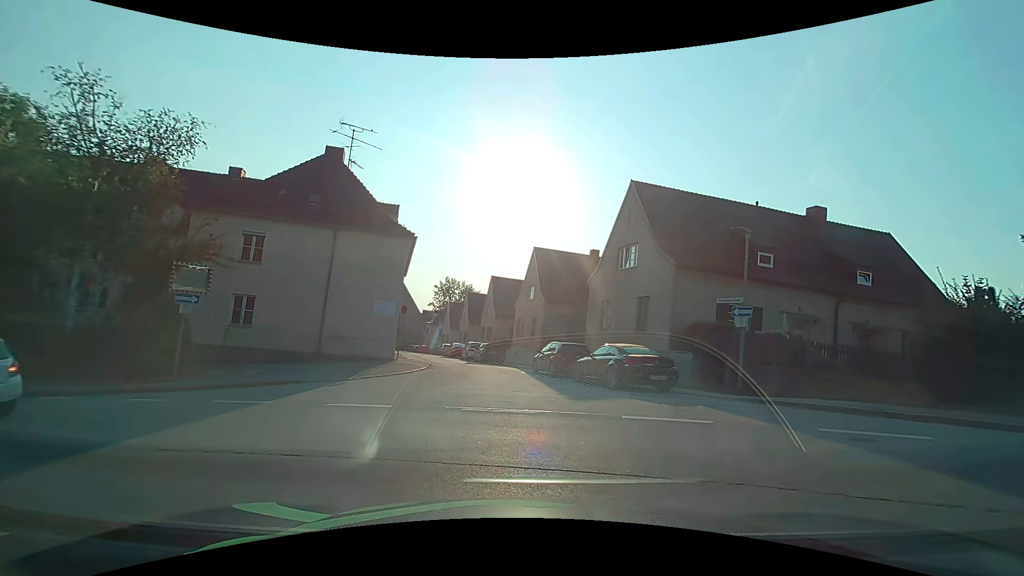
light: Day
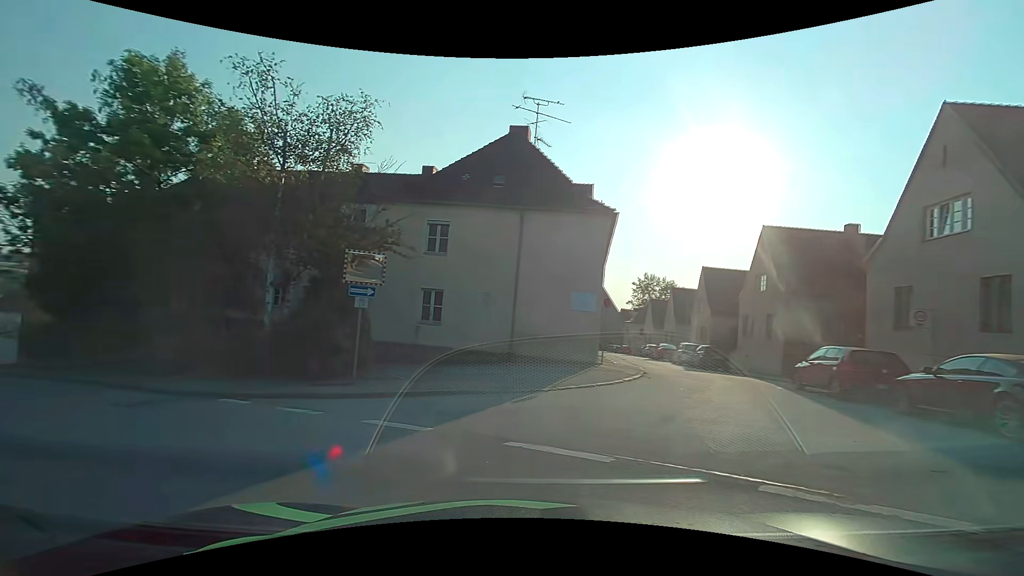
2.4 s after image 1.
(-1.0, +4.8) m; -25°
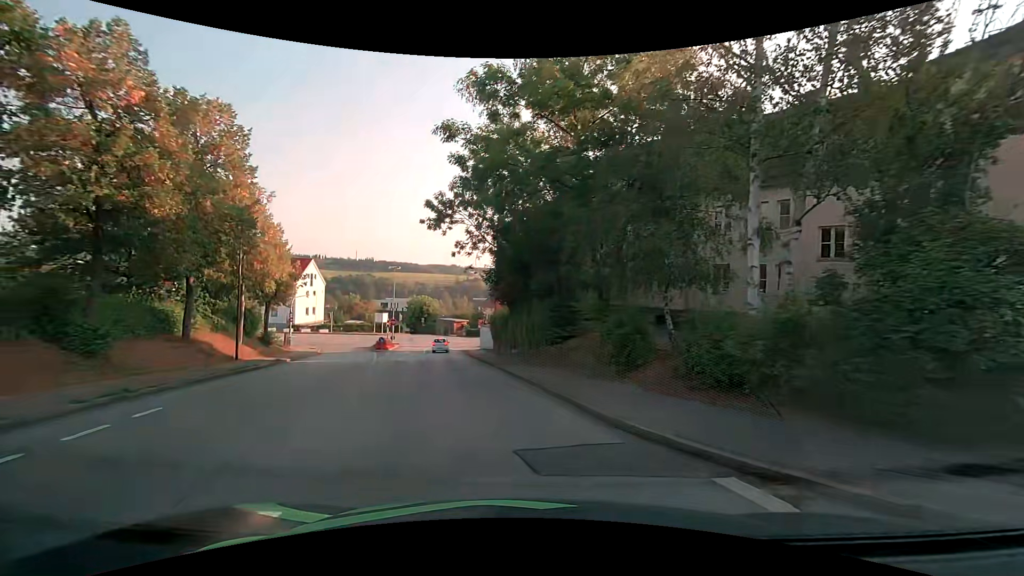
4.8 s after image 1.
(-4.1, +7.7) m; -46°
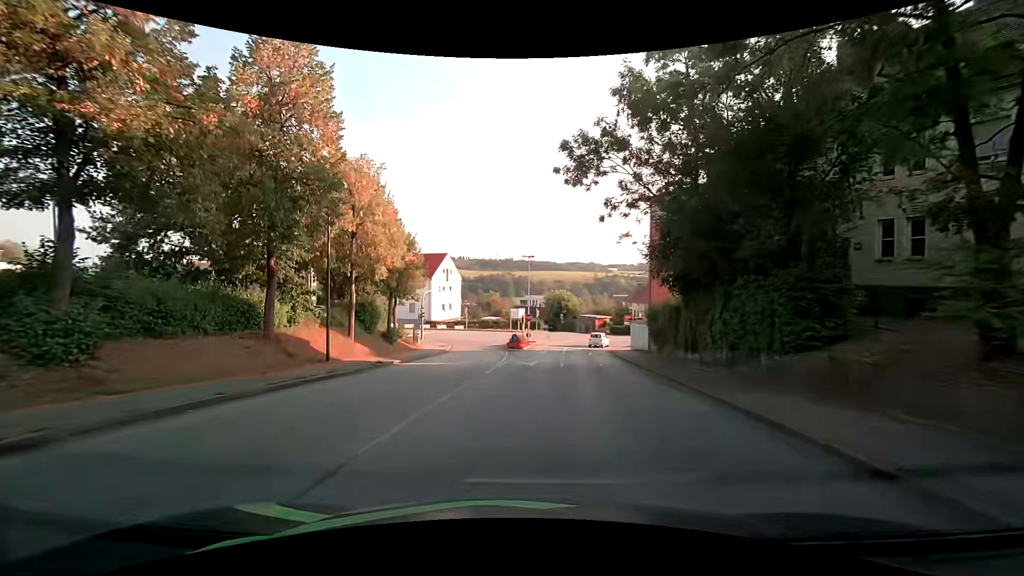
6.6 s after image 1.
(-1.2, +8.9) m; -16°
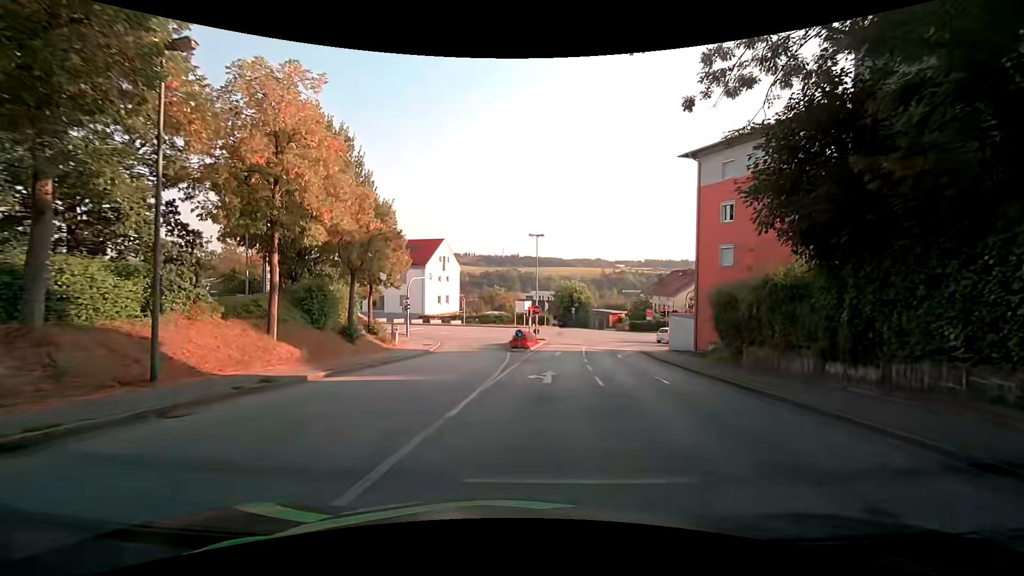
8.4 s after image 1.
(-0.1, +10.7) m; +1°
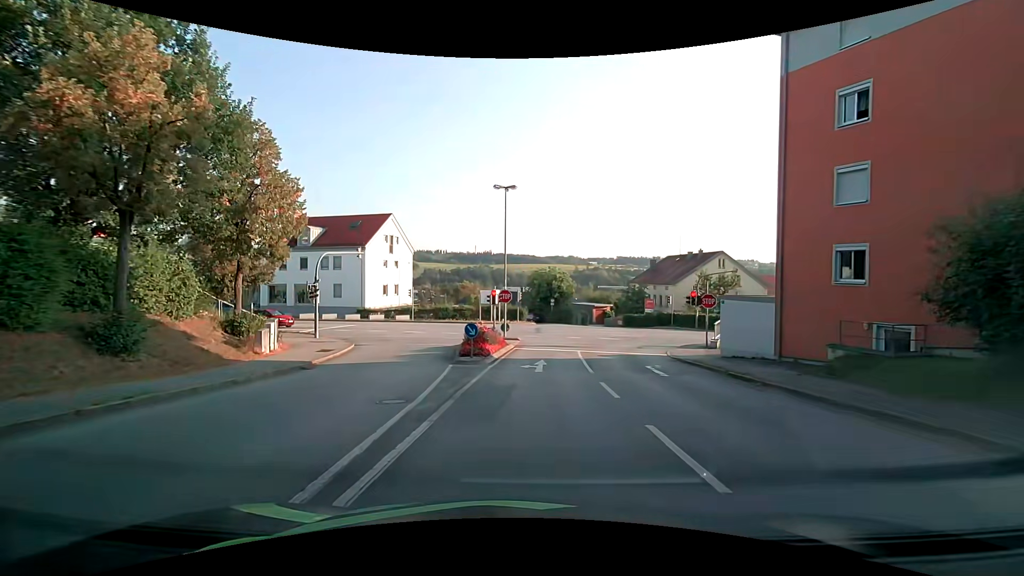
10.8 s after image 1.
(+0.2, +15.0) m; +3°
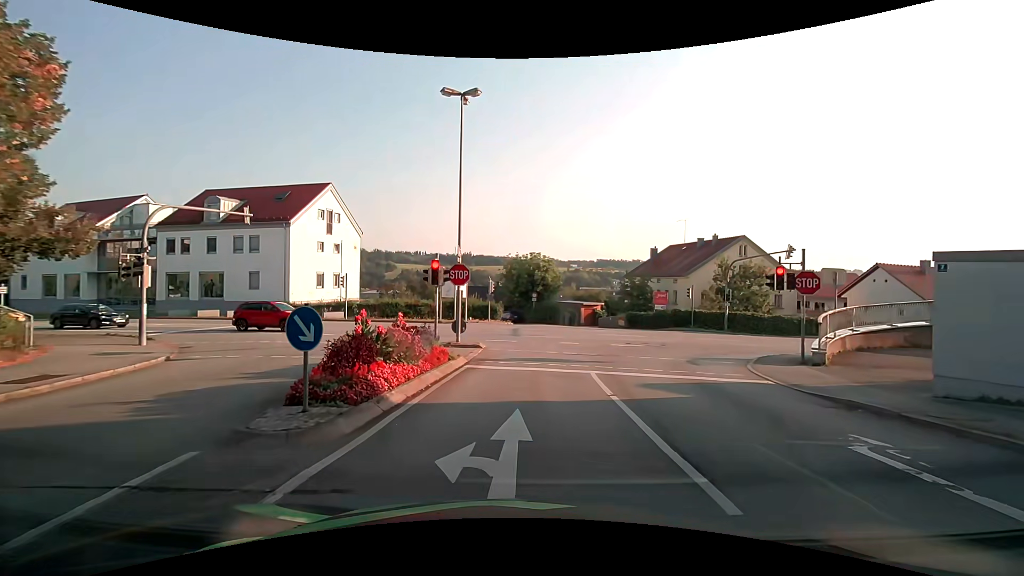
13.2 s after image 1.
(+0.1, +12.9) m; +1°
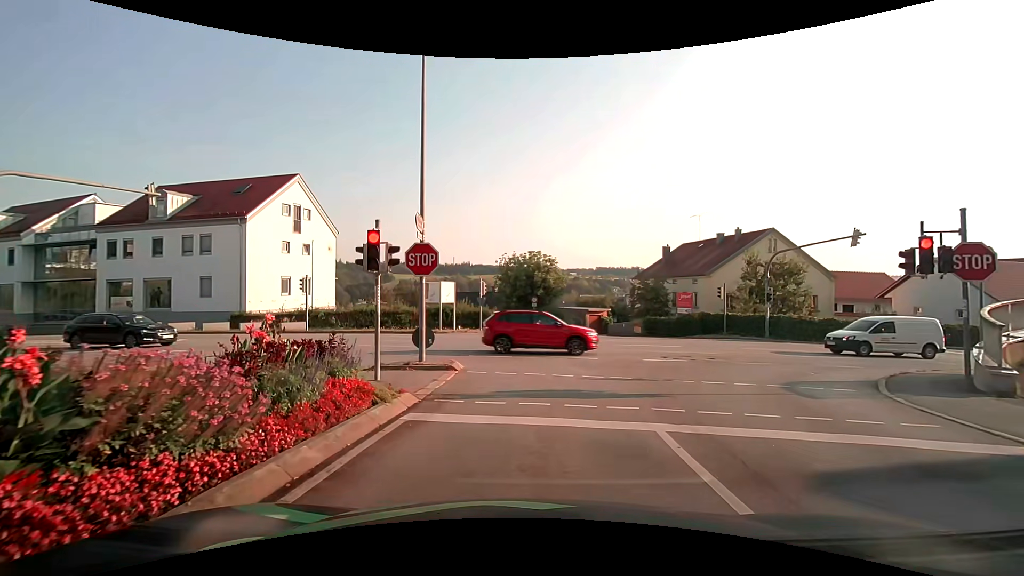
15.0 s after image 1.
(+0.1, +6.3) m; -1°
